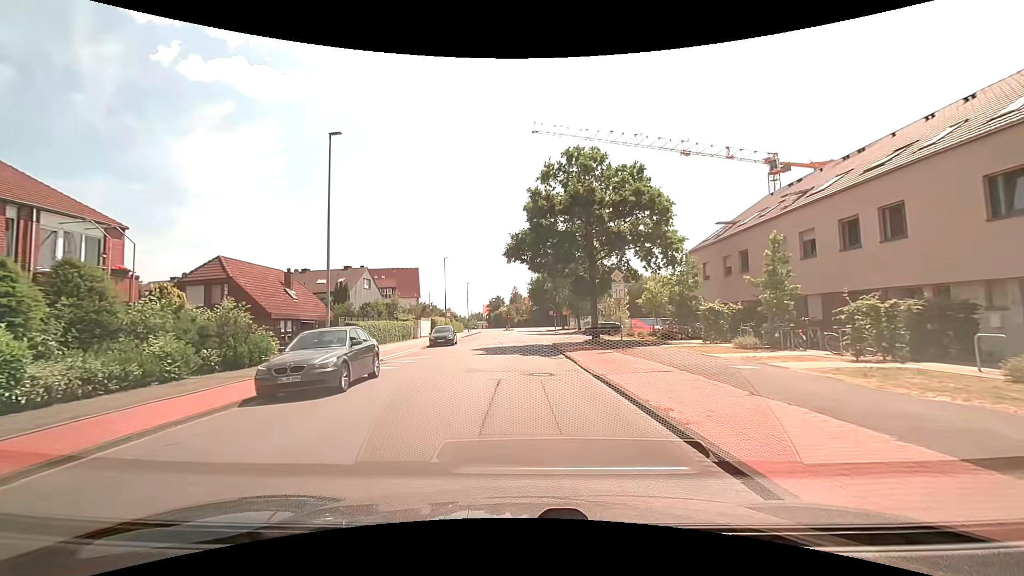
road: tertiary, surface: asphalt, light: Day
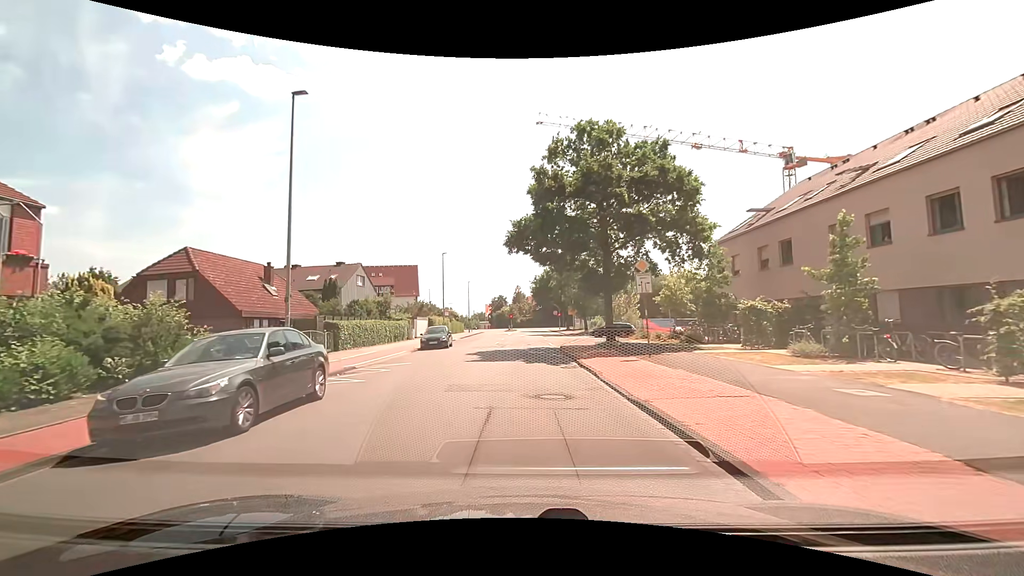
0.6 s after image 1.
(0.0, +4.2) m; -1°
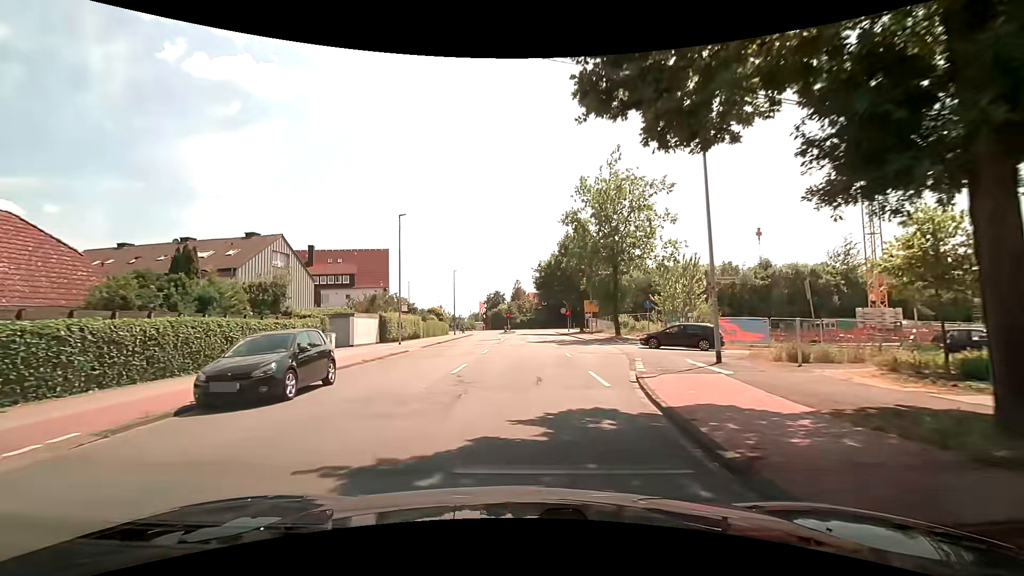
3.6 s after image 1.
(0.0, +21.8) m; +1°
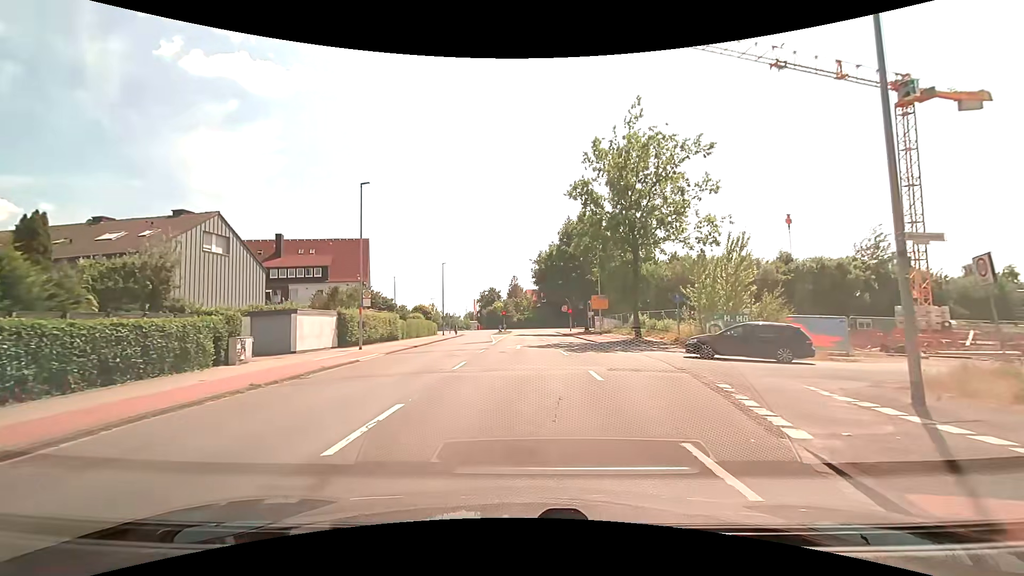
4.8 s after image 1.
(-0.1, +8.8) m; +1°
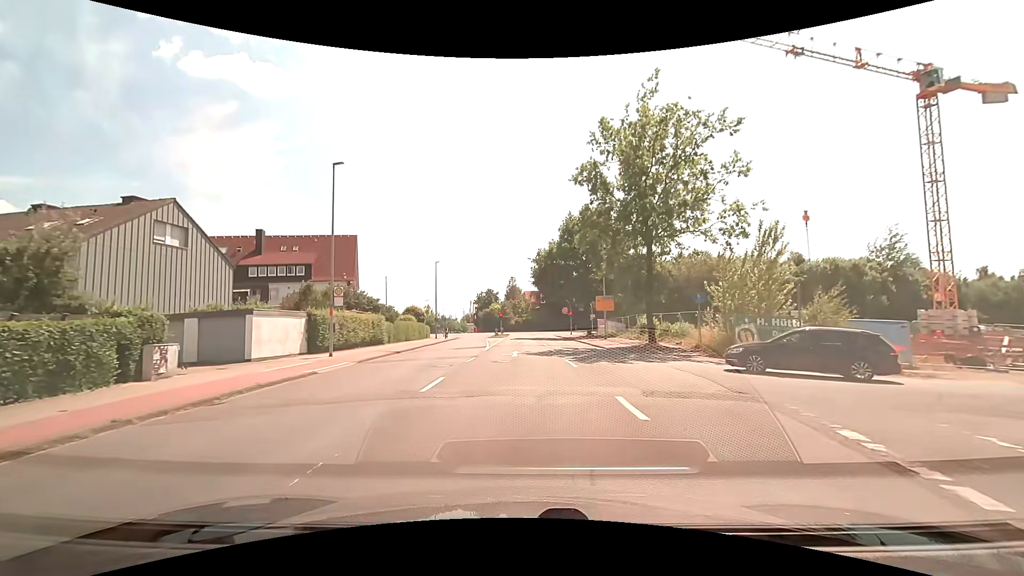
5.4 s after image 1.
(-0.1, +4.3) m; -1°
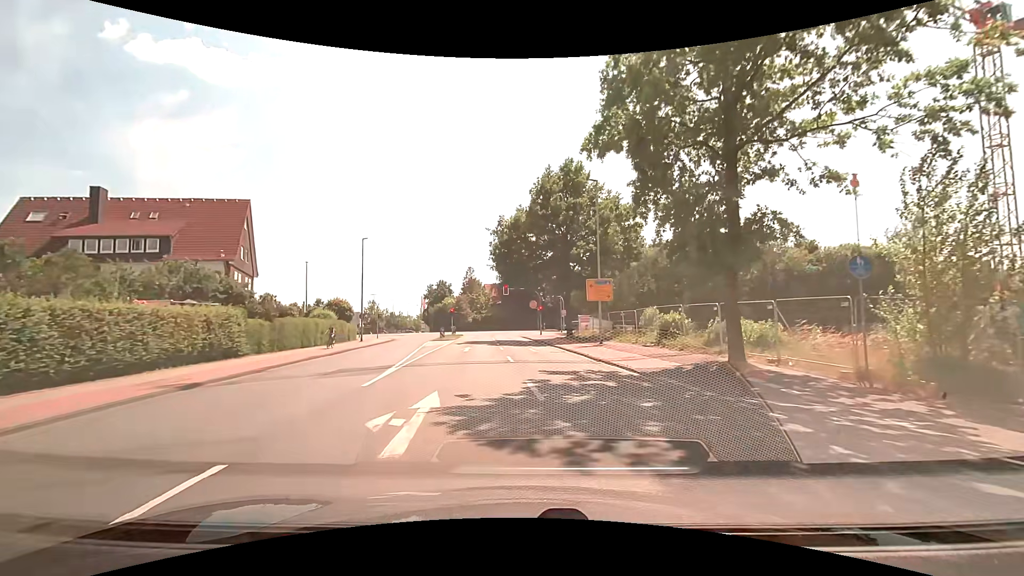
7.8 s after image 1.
(+0.4, +16.5) m; +4°
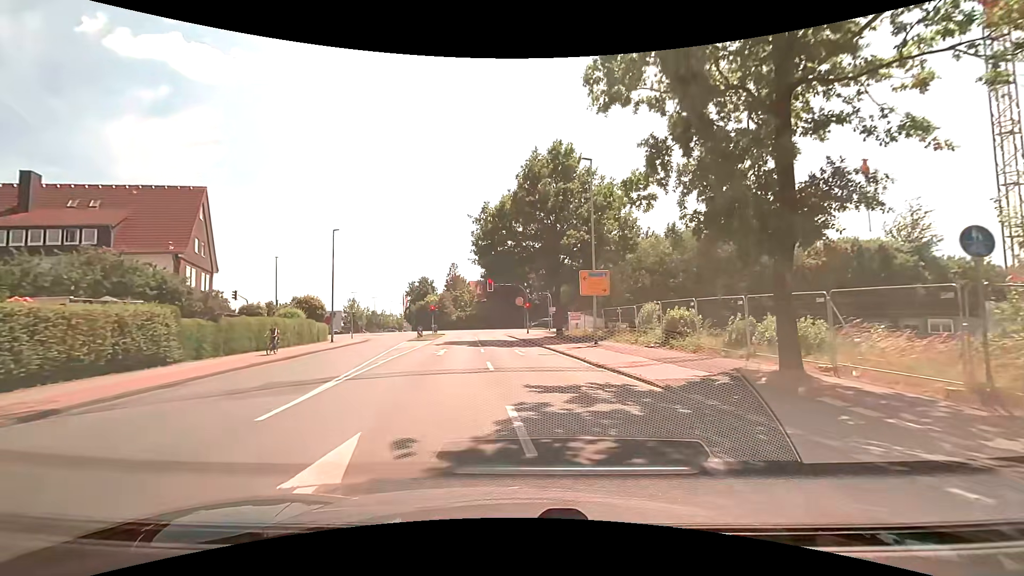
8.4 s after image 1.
(+0.1, +3.8) m; +2°
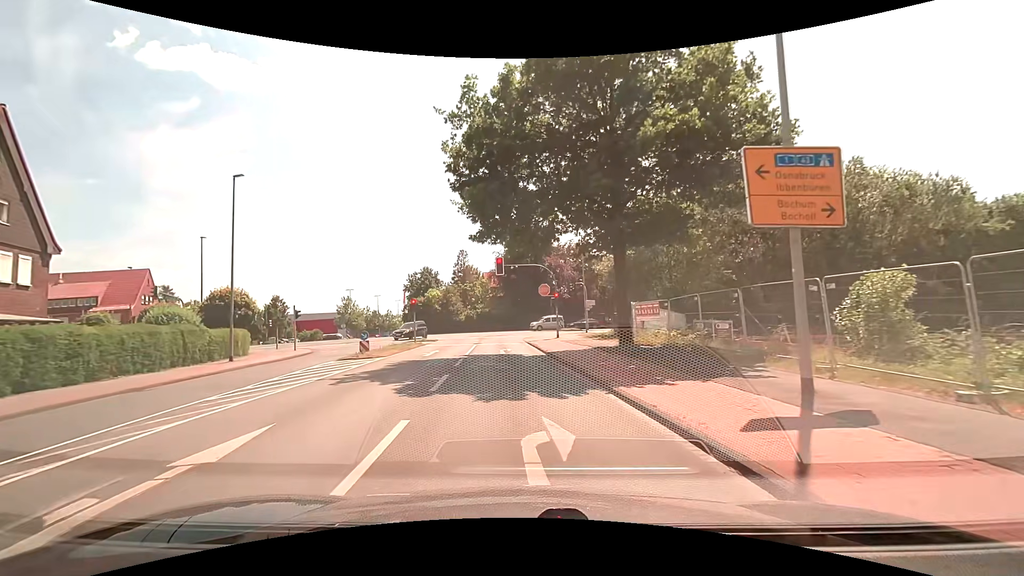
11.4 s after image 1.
(-0.1, +19.2) m; -3°
(0, +10) (-1, +20) (-1, +30) (-2, +40) (-1, +50) (+5, +57) (+14, +61) (+23, +65) (+33, +69) (+42, +72) m
